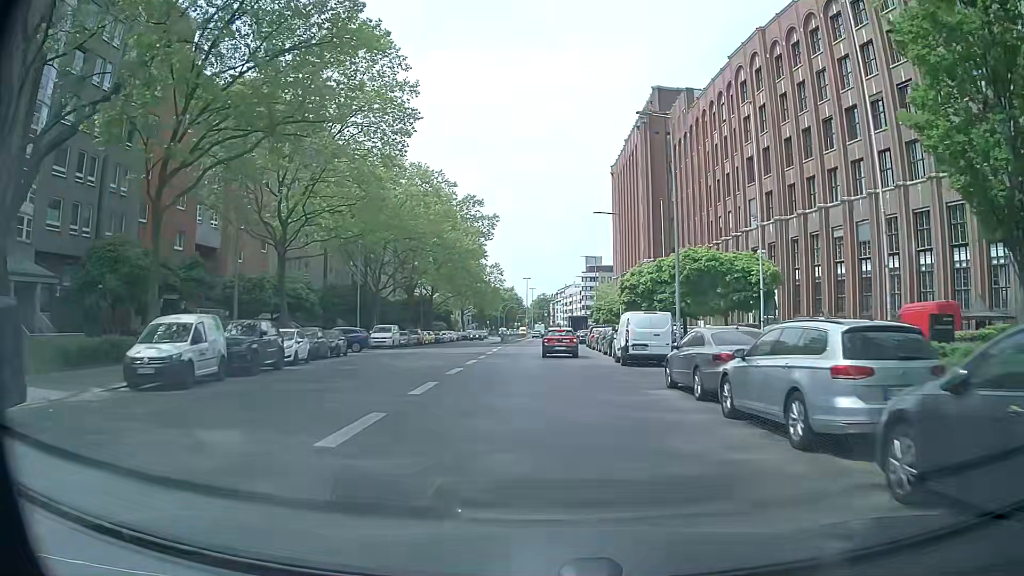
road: tertiary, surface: asphalt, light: Day
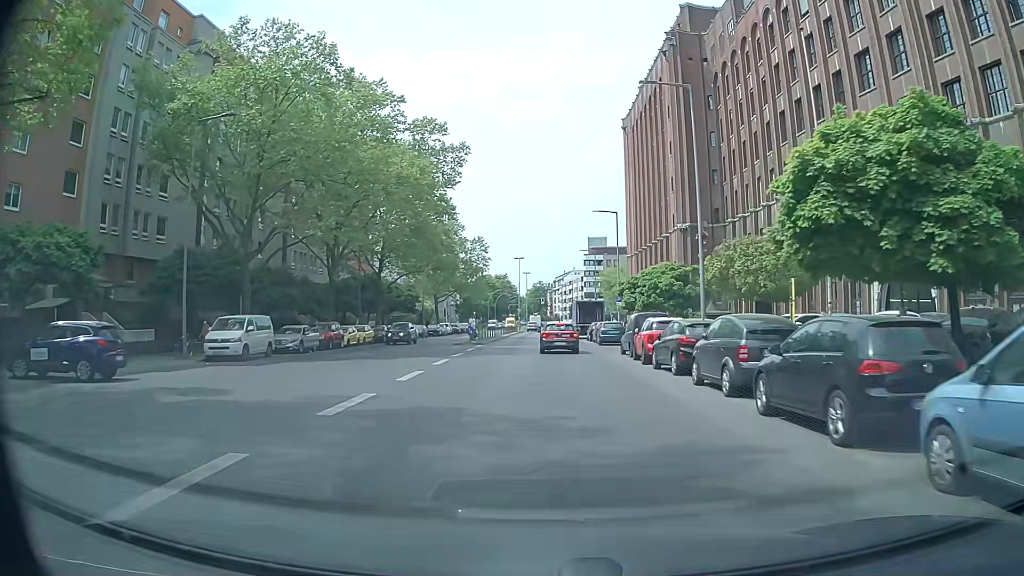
(+0.6, +27.8) m; +1°
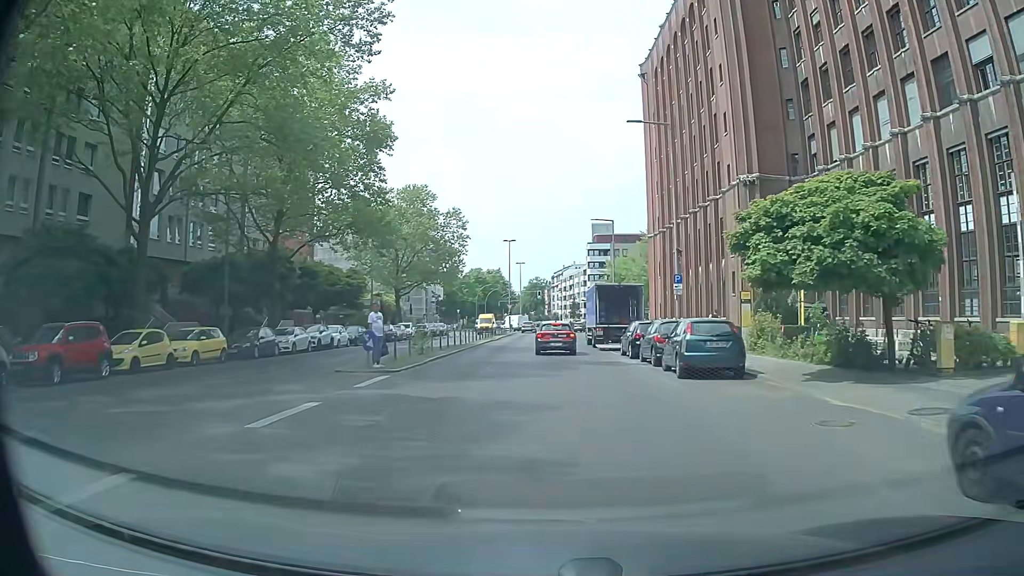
(+0.1, +25.2) m; 0°
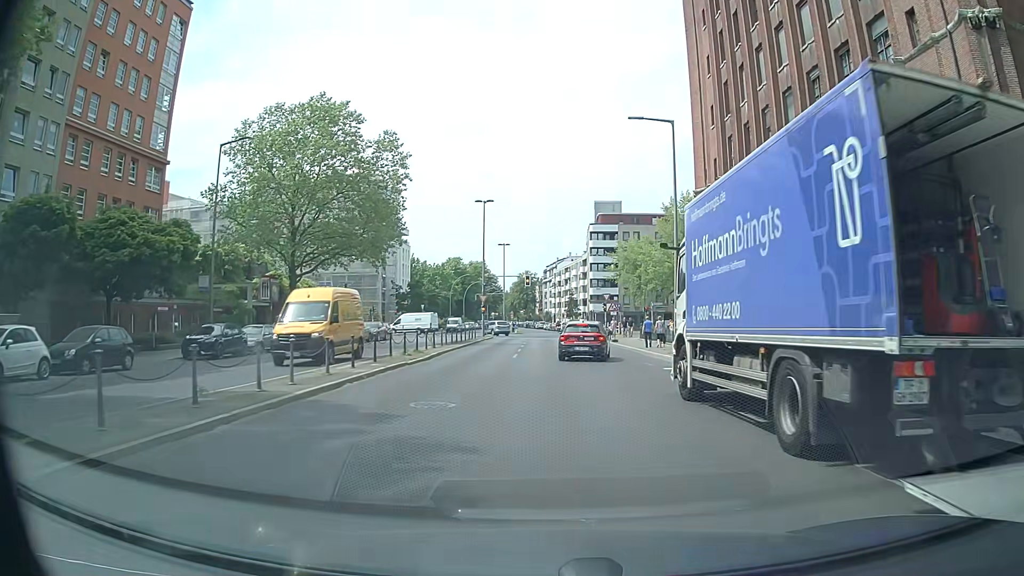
(+0.5, +30.8) m; +1°
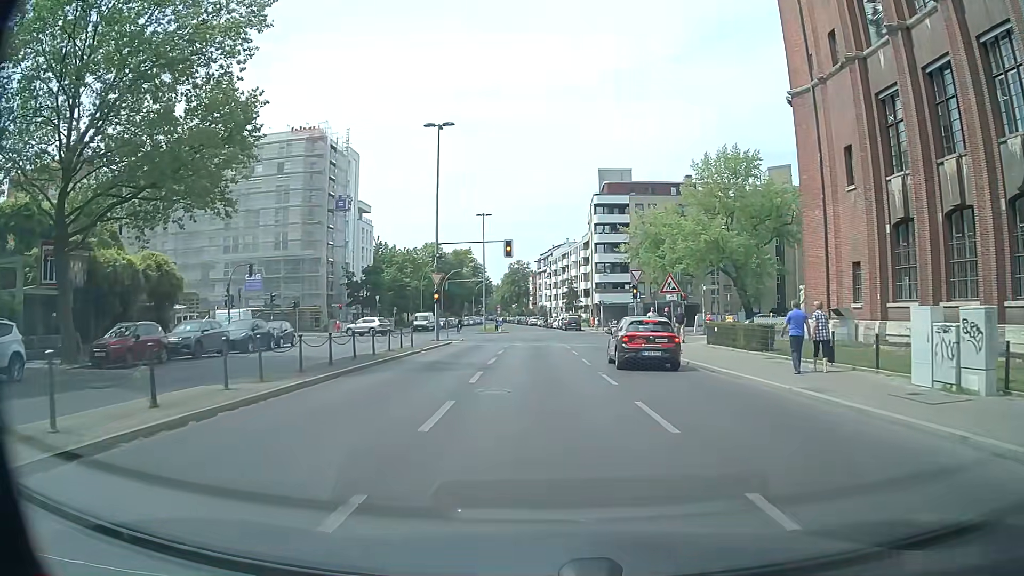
(+0.4, +24.1) m; +1°
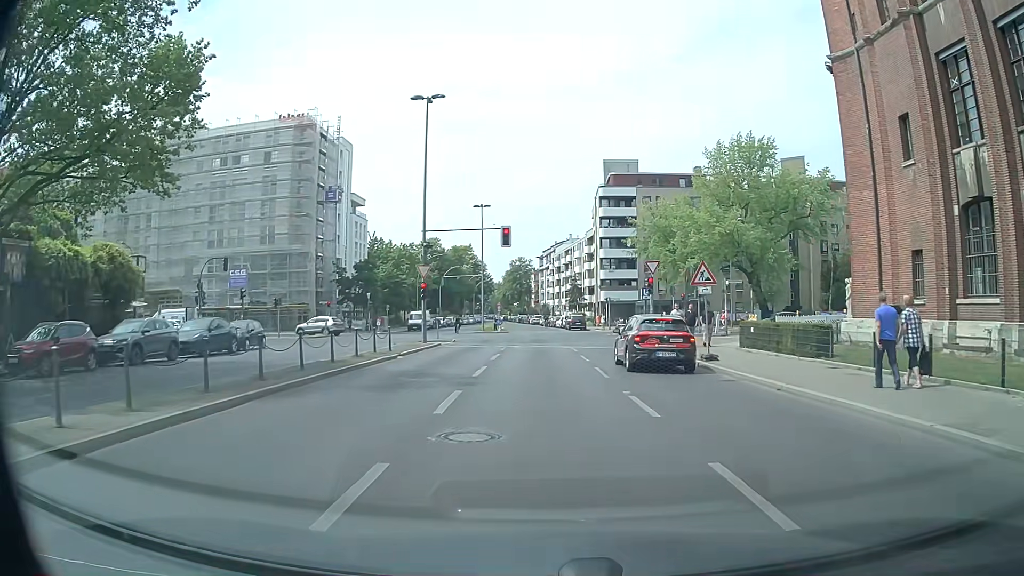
(0.0, +4.8) m; 0°
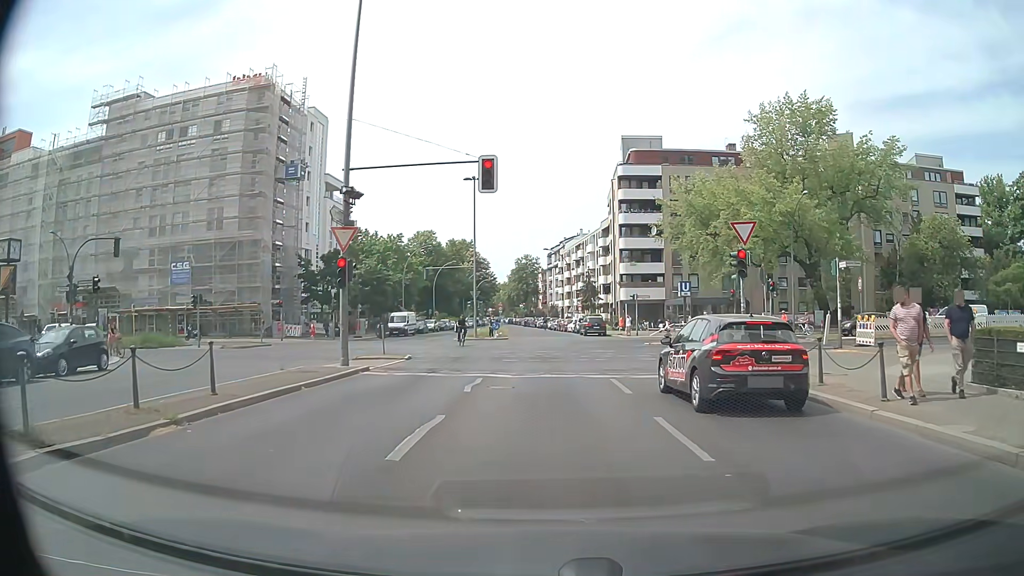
(-0.1, +14.5) m; -2°
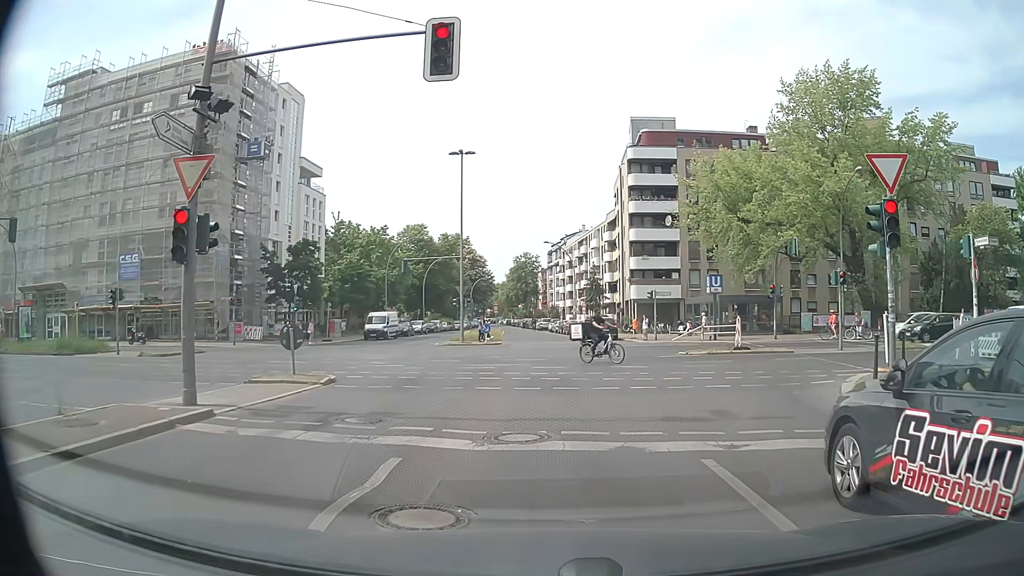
(+0.1, +8.6) m; +2°
